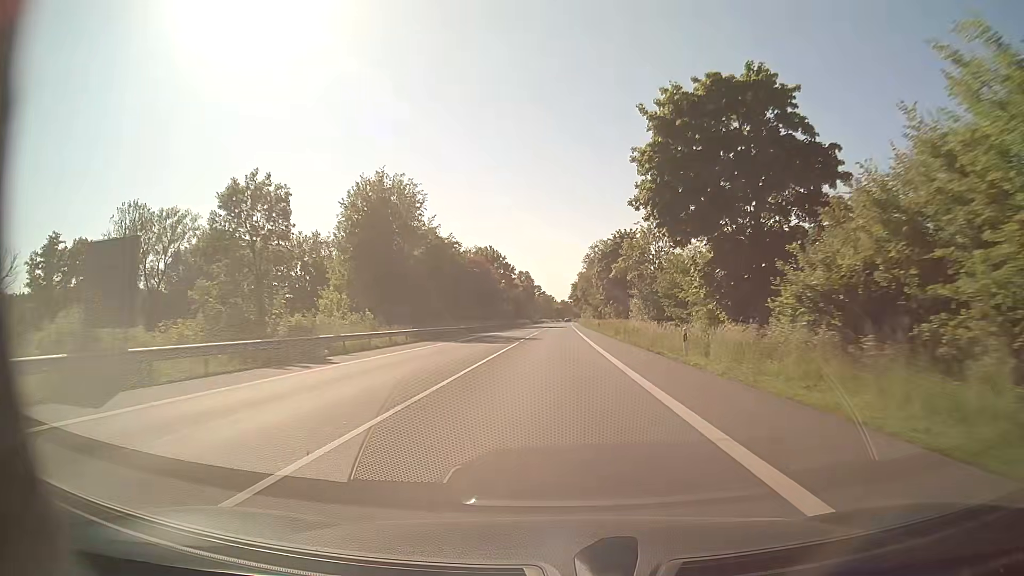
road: secondary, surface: asphalt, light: Day
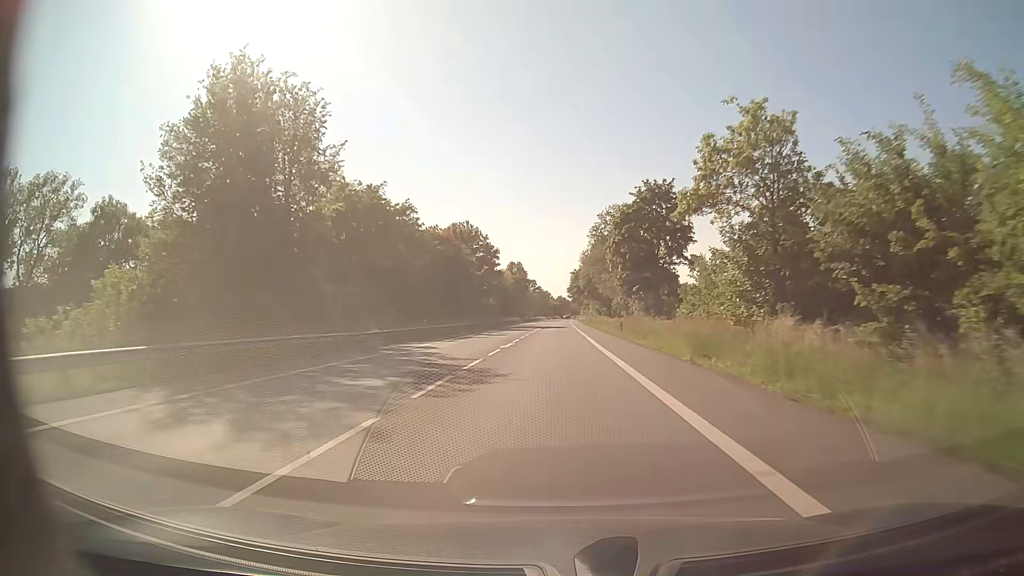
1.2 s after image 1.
(+0.2, +30.3) m; 0°
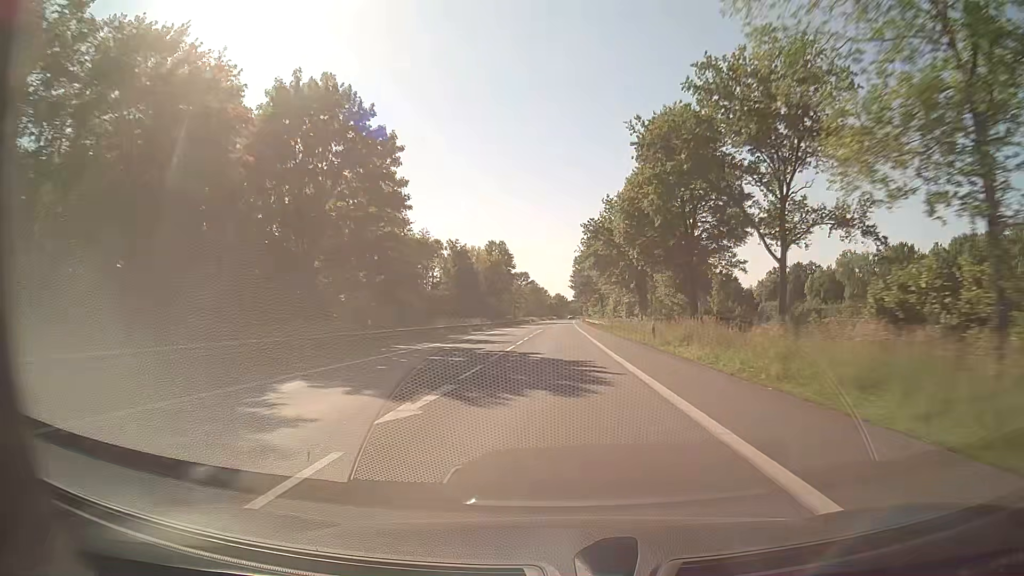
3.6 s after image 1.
(+0.2, +63.5) m; 0°
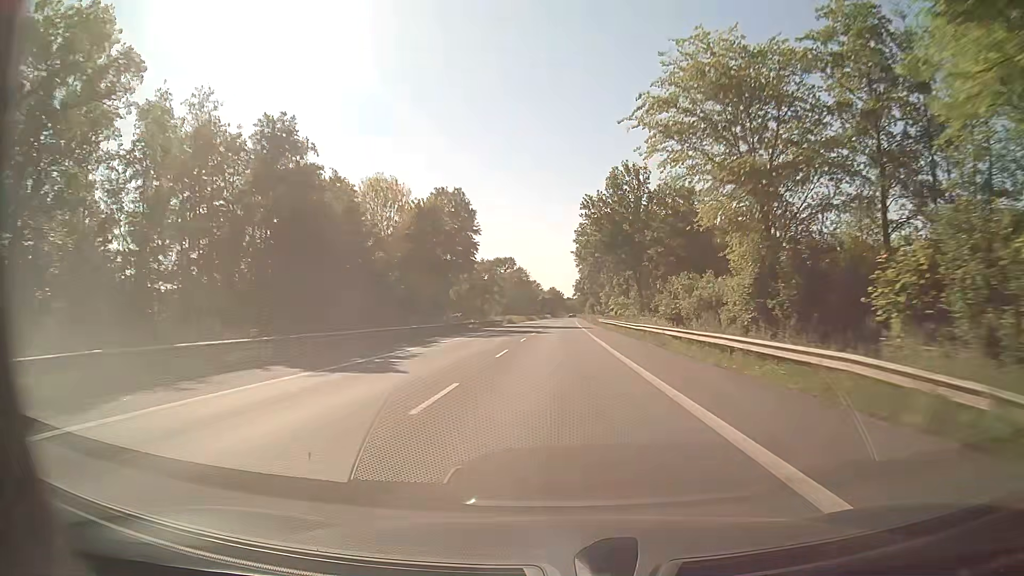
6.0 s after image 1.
(+0.1, +65.0) m; 0°
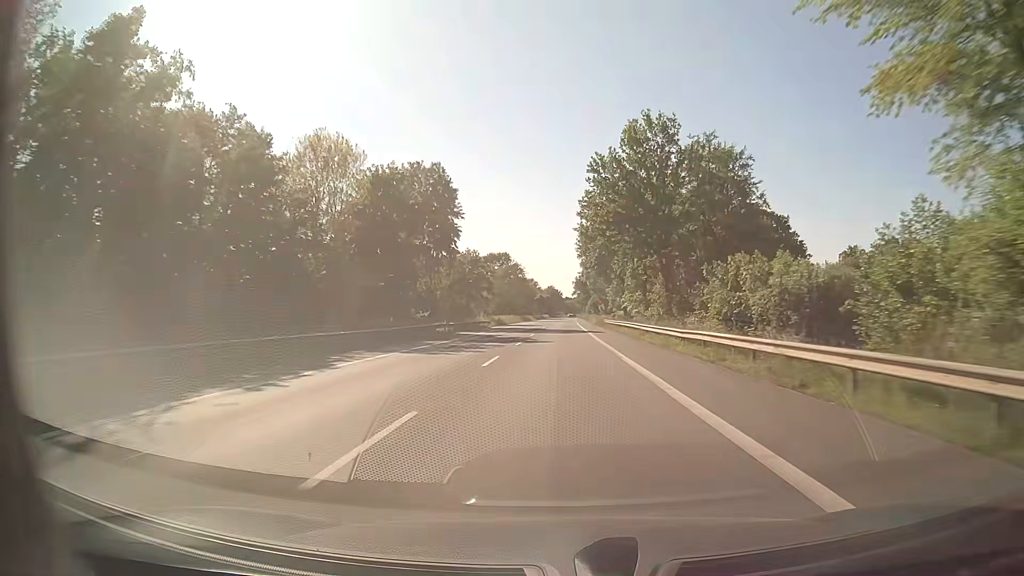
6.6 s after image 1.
(0.0, +16.2) m; 0°
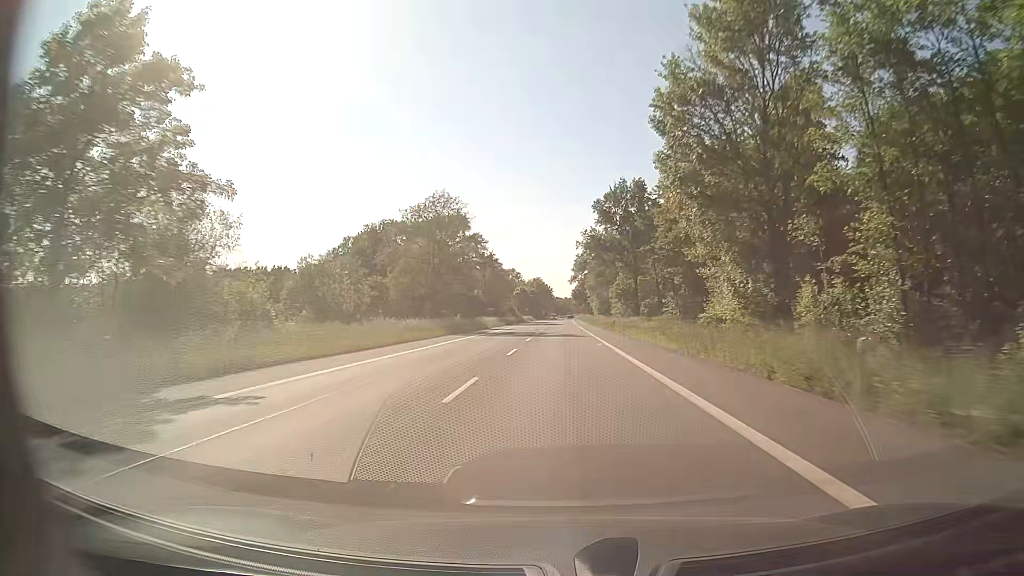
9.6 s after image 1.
(+0.7, +80.8) m; +1°
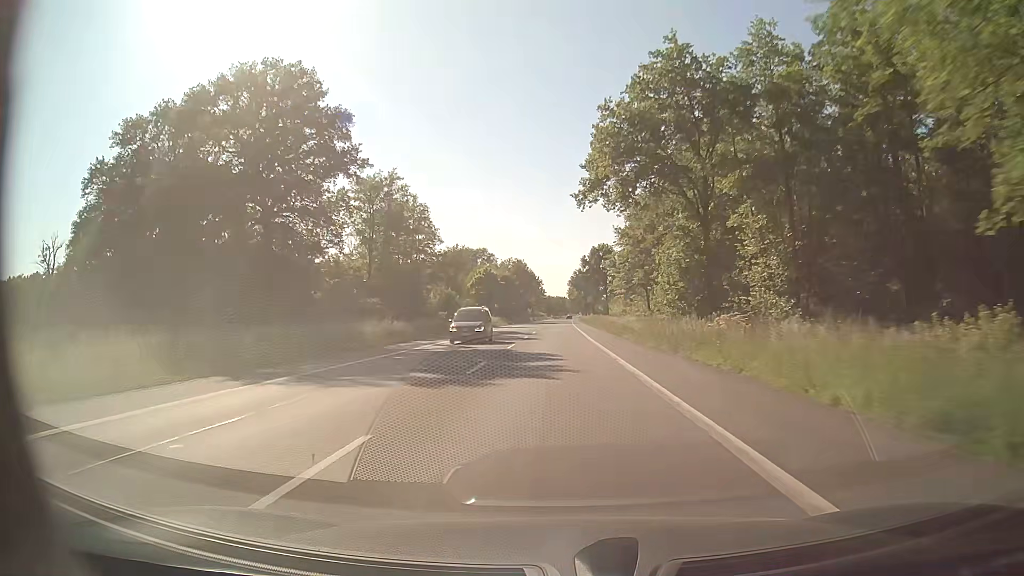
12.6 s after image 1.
(+0.7, +80.7) m; +1°
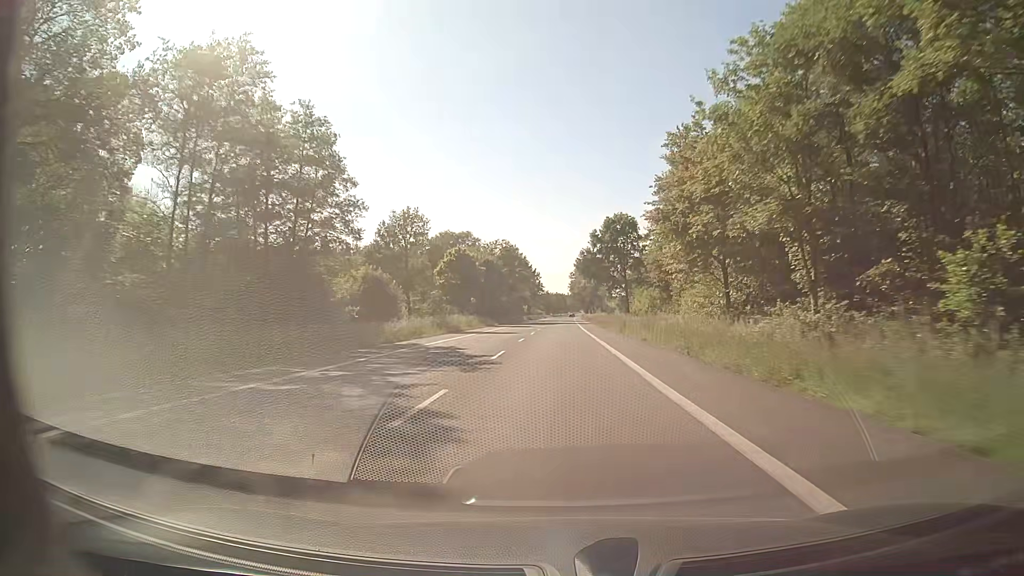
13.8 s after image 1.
(-0.1, +32.3) m; 0°
(0, +10) (0, +20) (0, +30) (0, +40) (0, +50) (0, +60) (0, +70) (0, +80) (0, +90) (+1, +100) m
